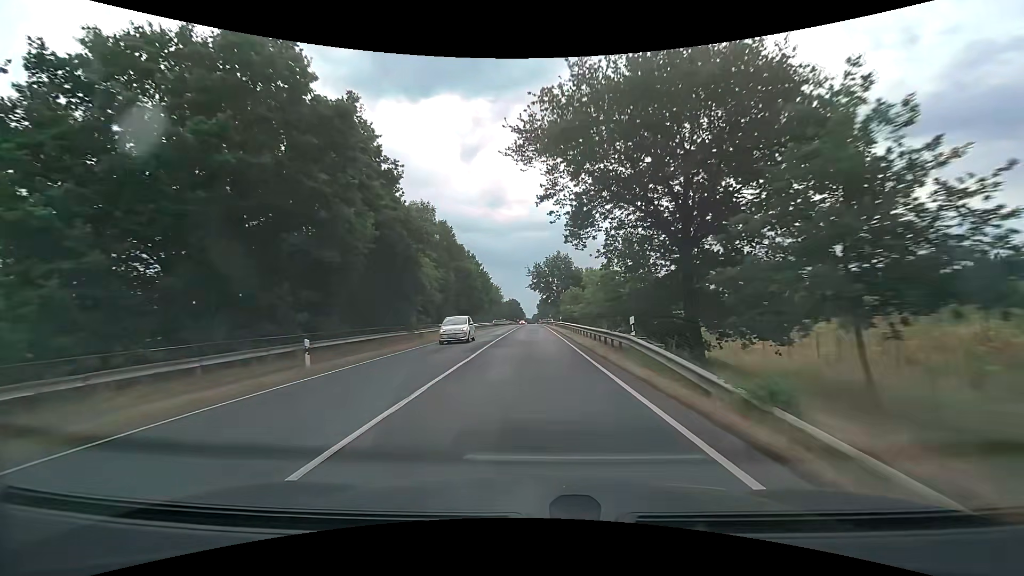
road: secondary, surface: asphalt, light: Day
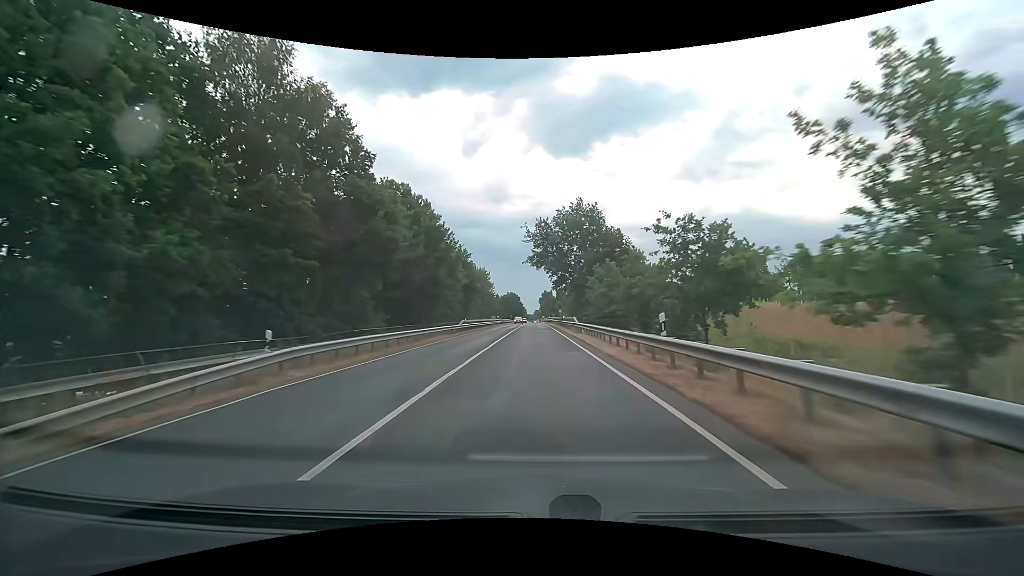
(-0.1, +42.5) m; 0°
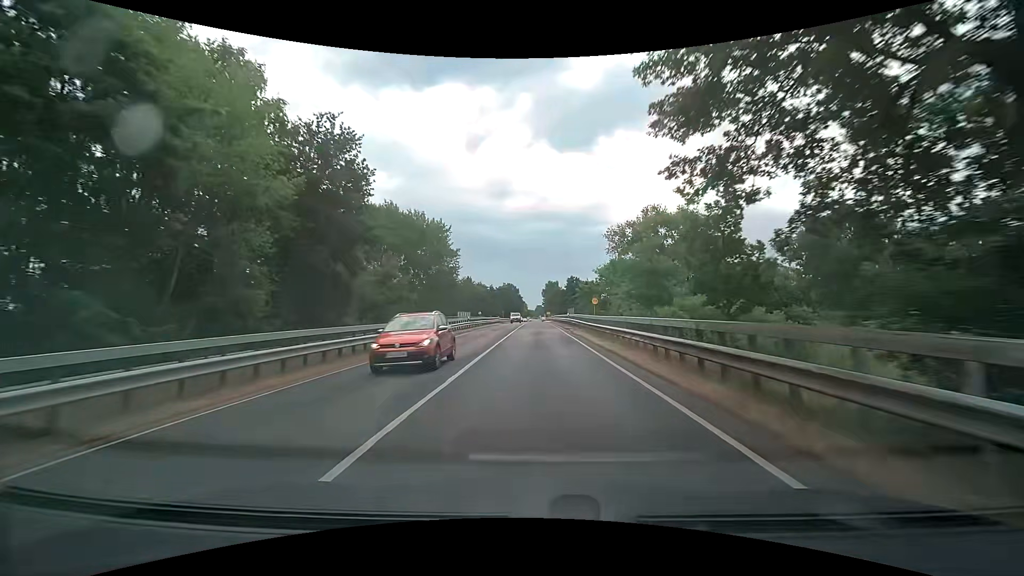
(-0.3, +51.0) m; -1°
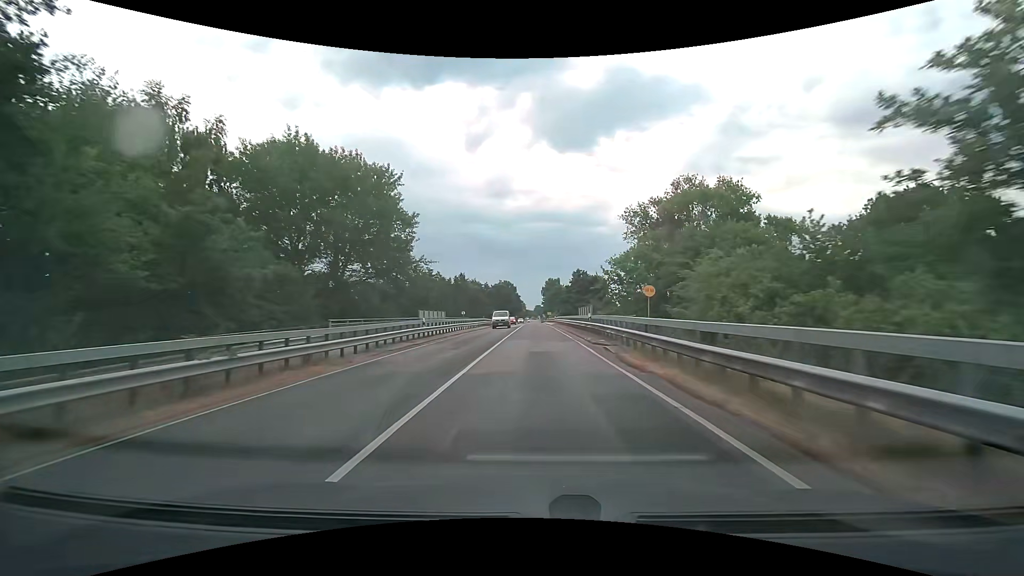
(+0.1, +20.0) m; 0°
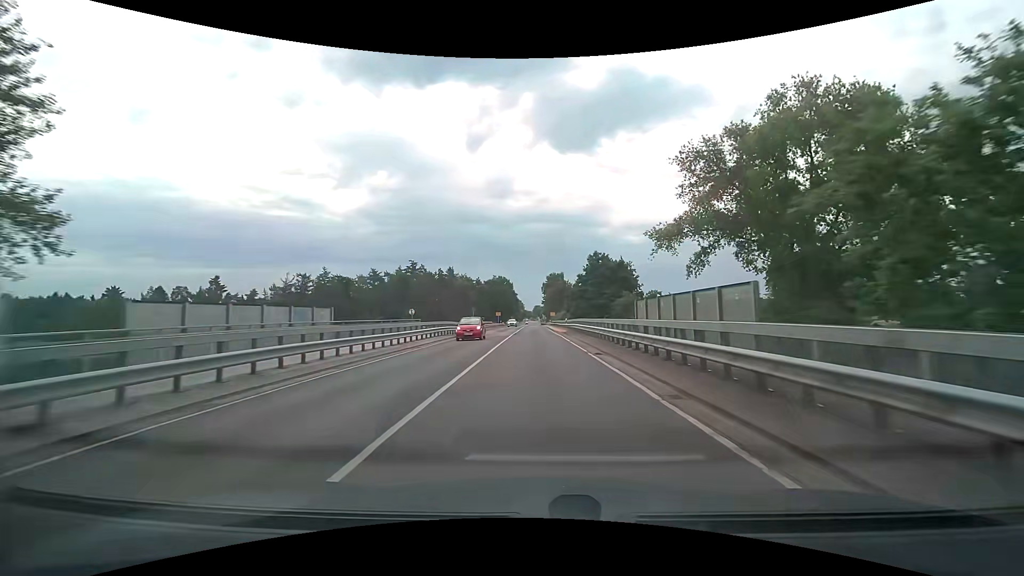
(+0.1, +29.7) m; 0°
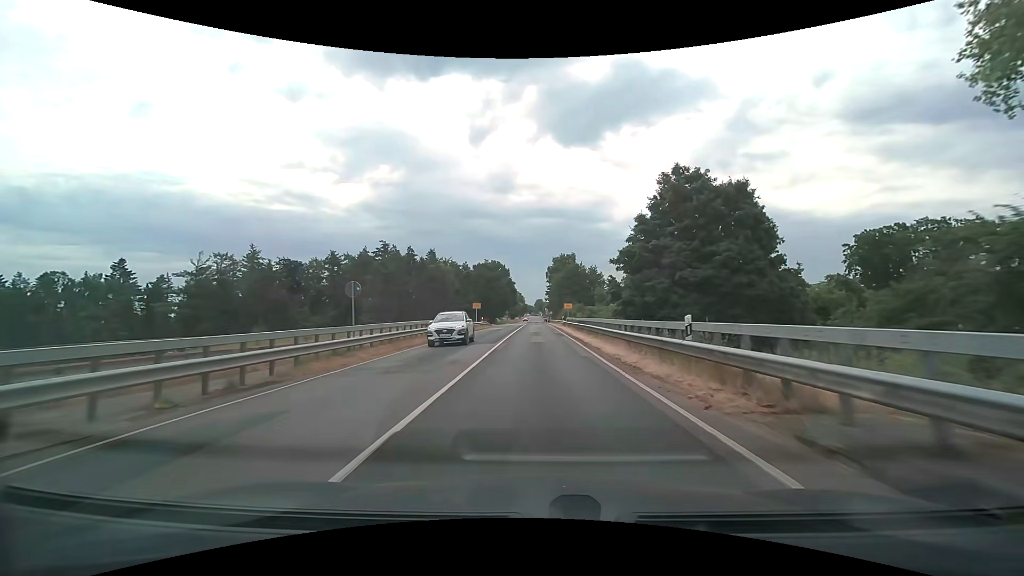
(-0.2, +39.5) m; 0°
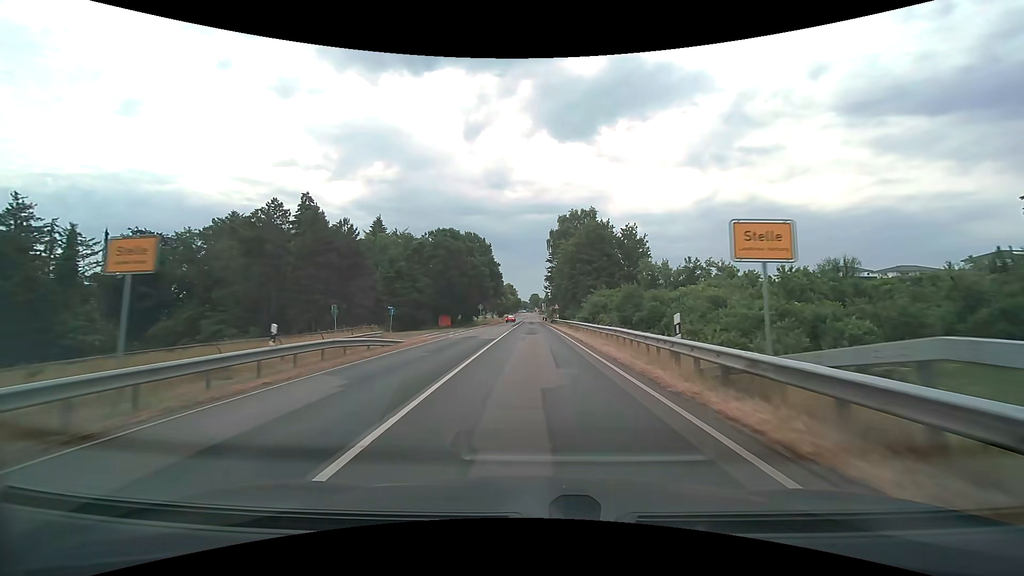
(0.0, +49.8) m; 0°
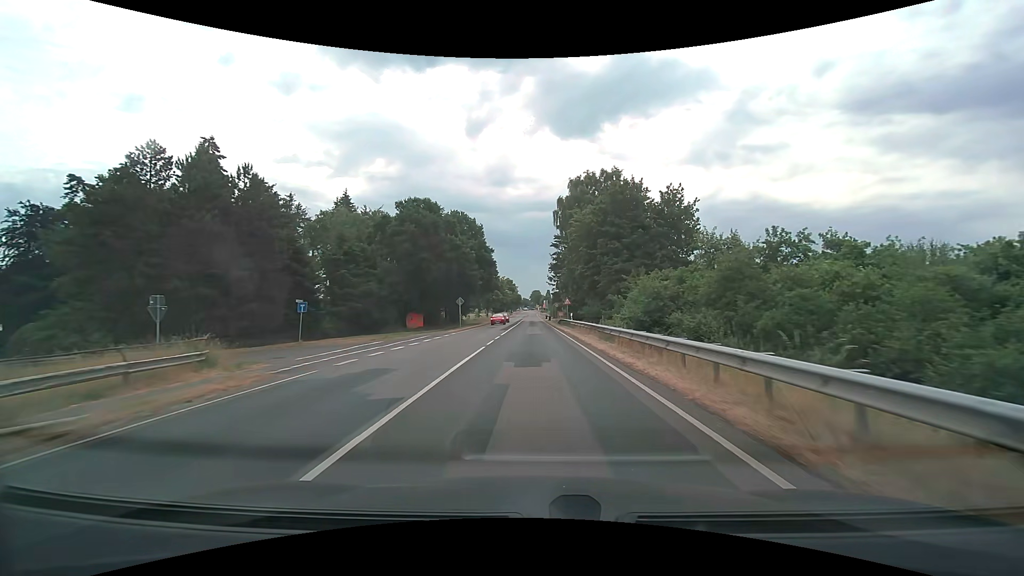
(0.0, +19.8) m; 0°
